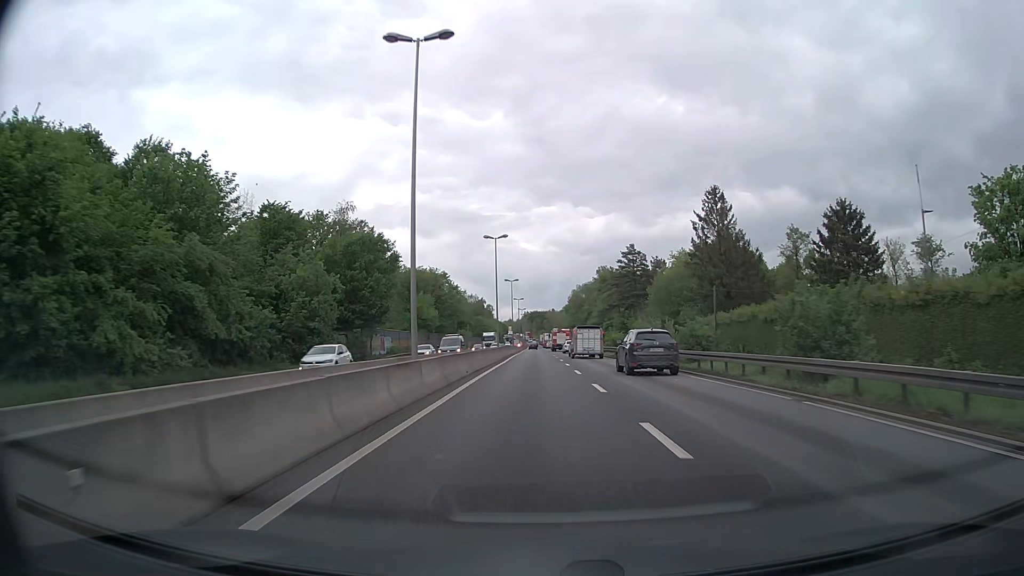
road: trunk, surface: asphalt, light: Day
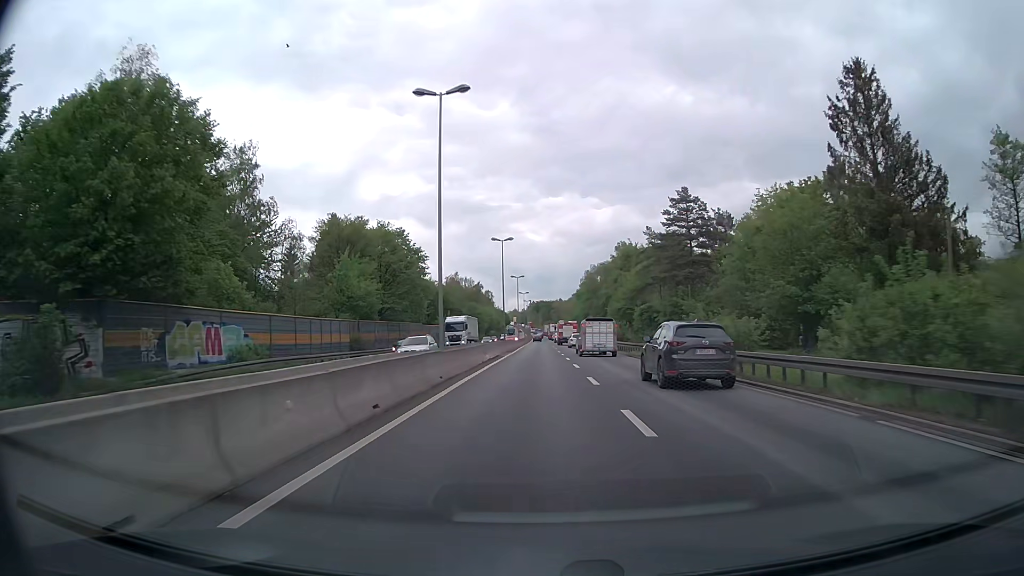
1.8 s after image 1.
(-0.1, +34.5) m; 0°
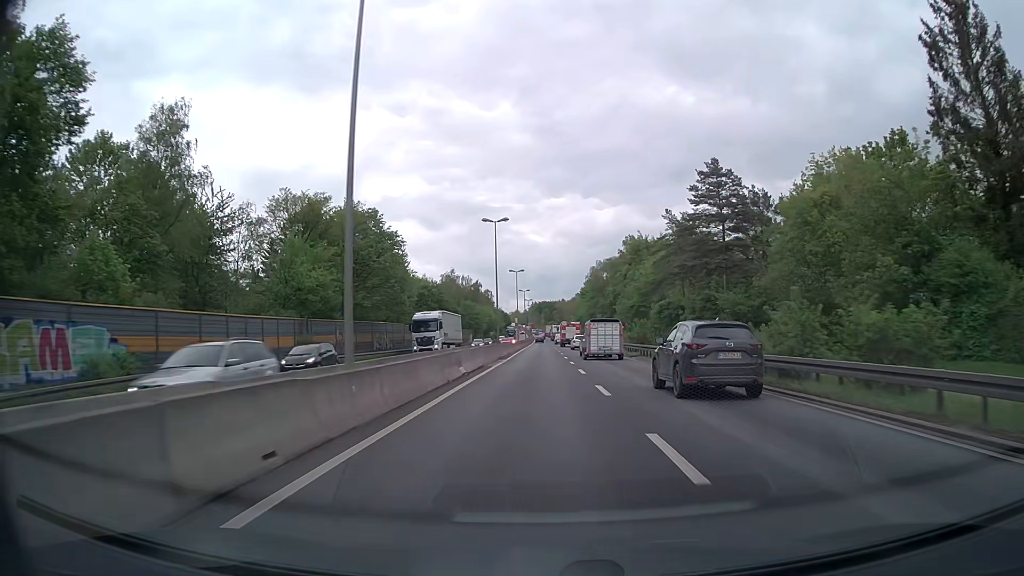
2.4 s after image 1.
(0.0, +11.6) m; 0°
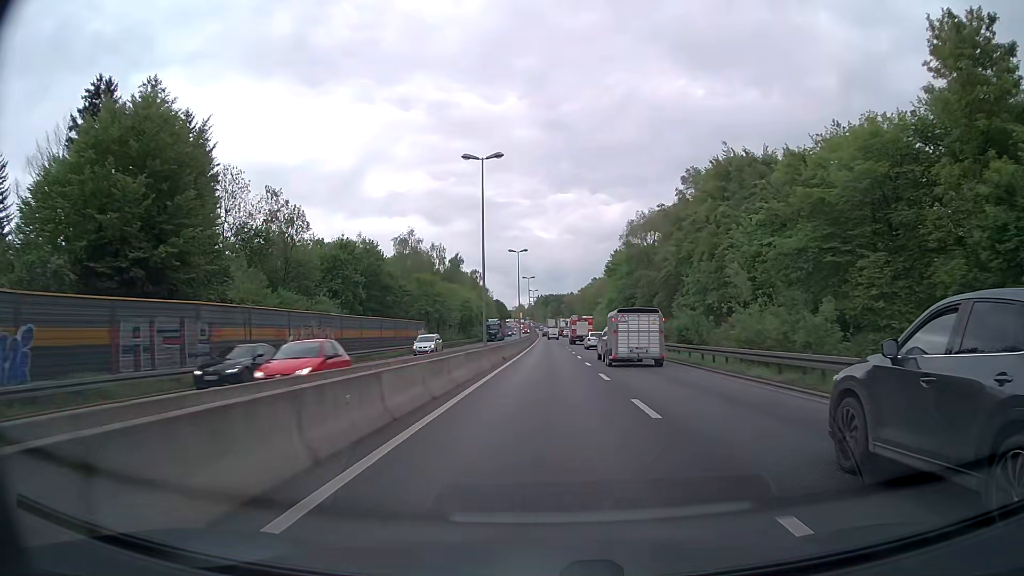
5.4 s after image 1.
(-0.3, +58.2) m; -1°
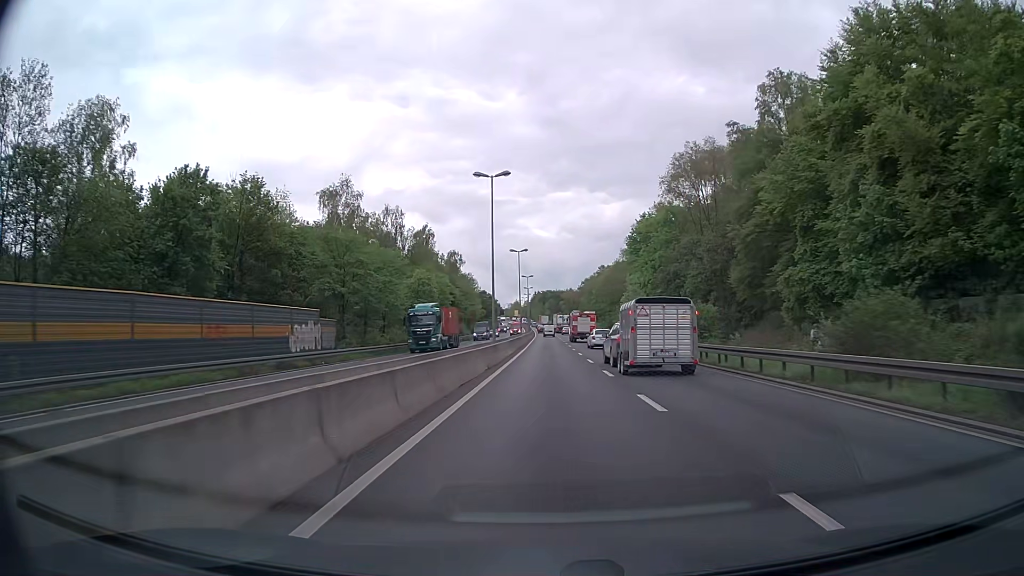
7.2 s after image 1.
(+0.1, +35.2) m; 0°
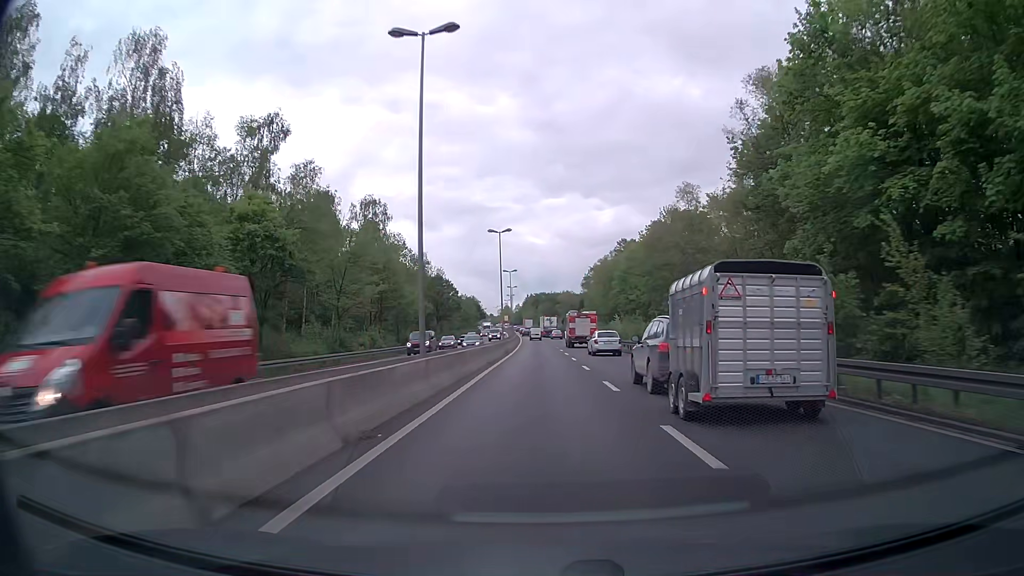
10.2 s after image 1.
(+0.8, +58.6) m; +1°
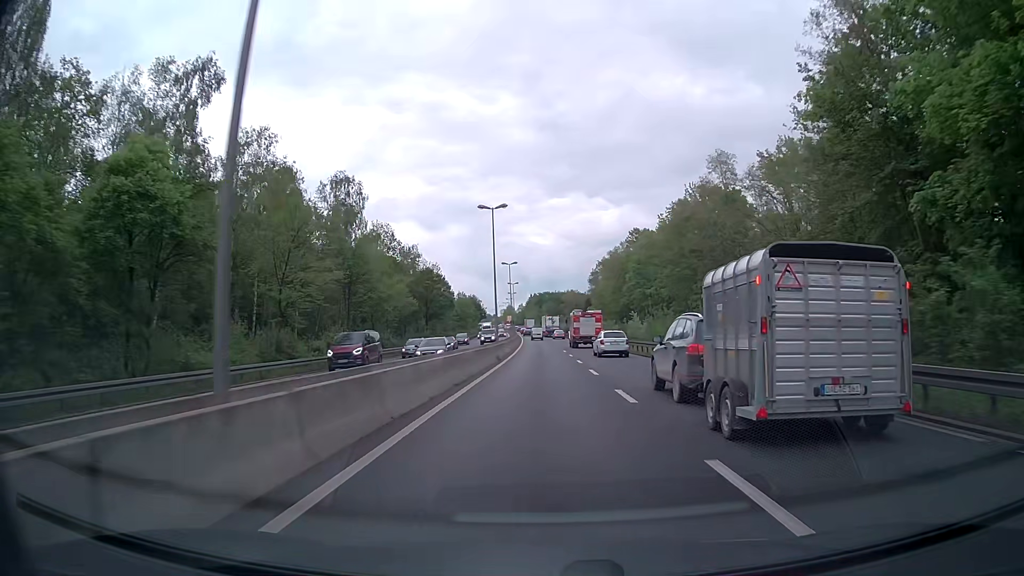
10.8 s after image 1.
(+0.1, +11.6) m; 0°
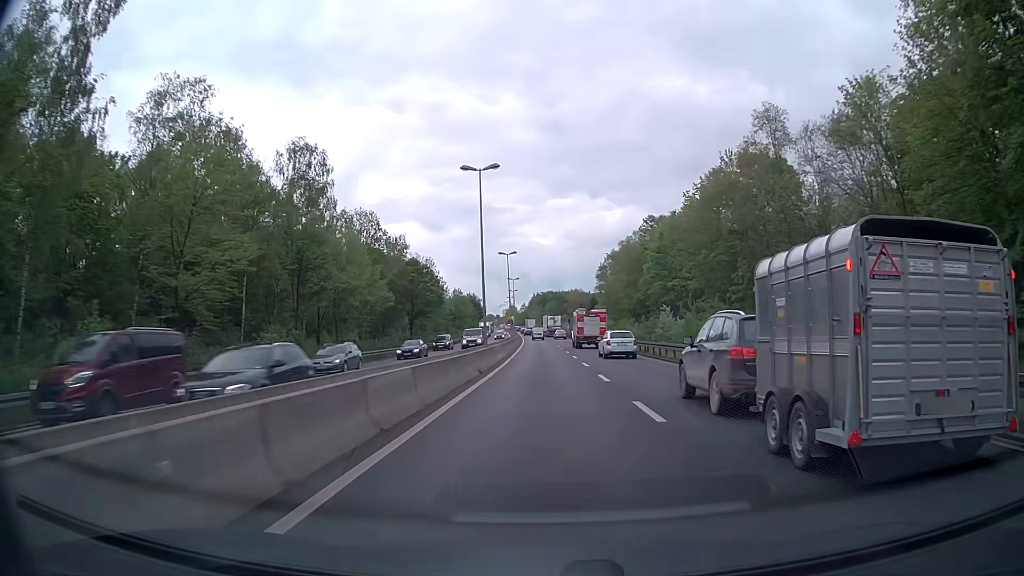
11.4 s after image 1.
(0.0, +11.6) m; 0°
(0, +10) (0, +20) (0, +30) (0, +40) (0, +50) (0, +60) (0, +70) (-1, +80) (-1, +90) (-1, +100) m
